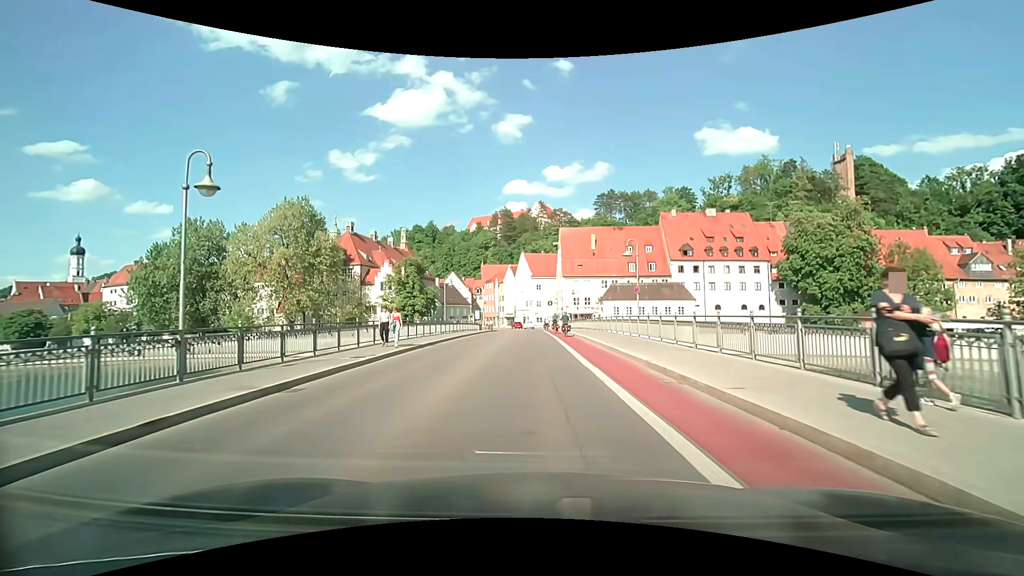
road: secondary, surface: asphalt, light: Day
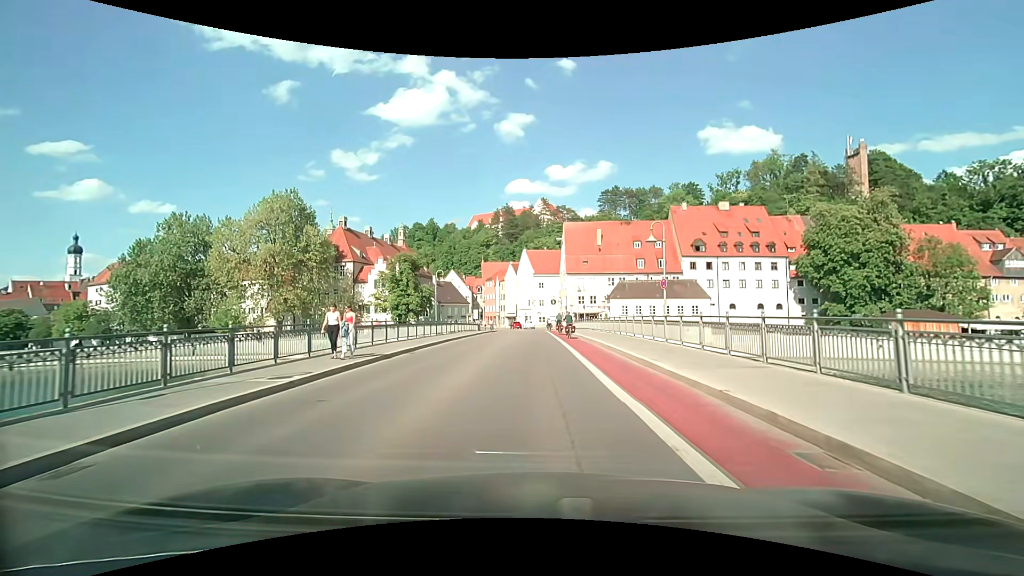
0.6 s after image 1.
(0.0, +5.1) m; -1°
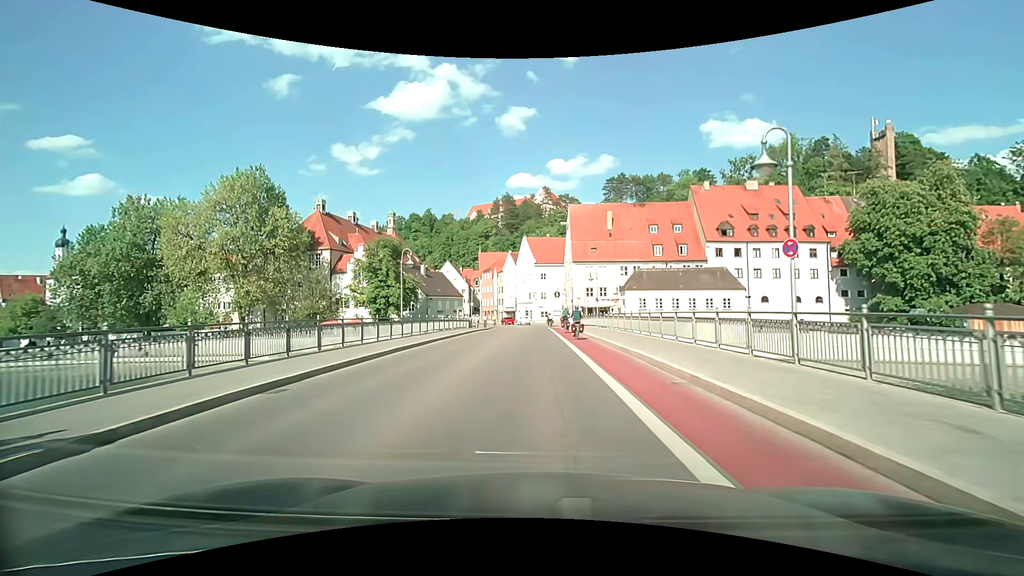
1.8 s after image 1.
(0.0, +10.5) m; 0°
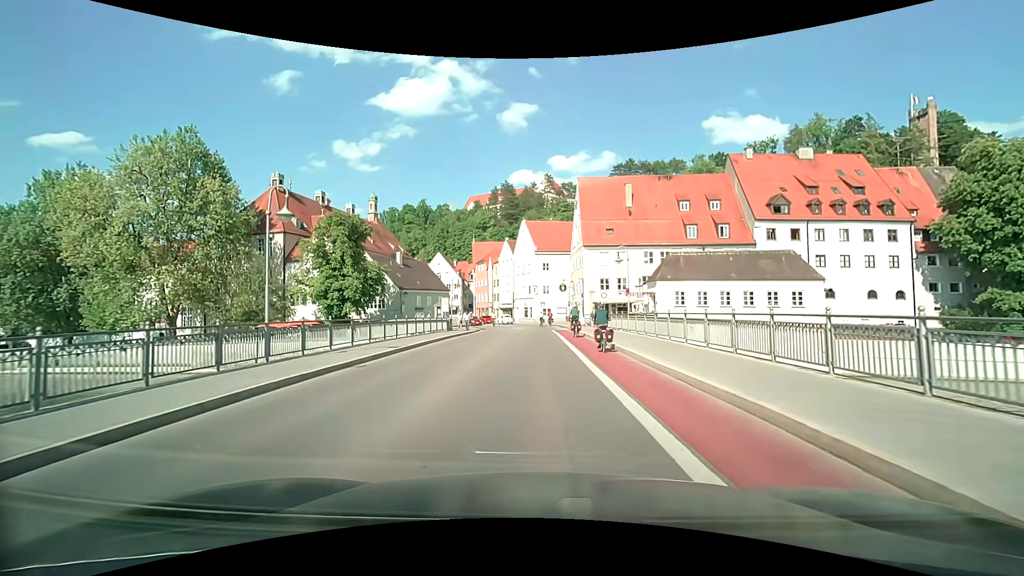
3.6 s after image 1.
(0.0, +14.6) m; 0°
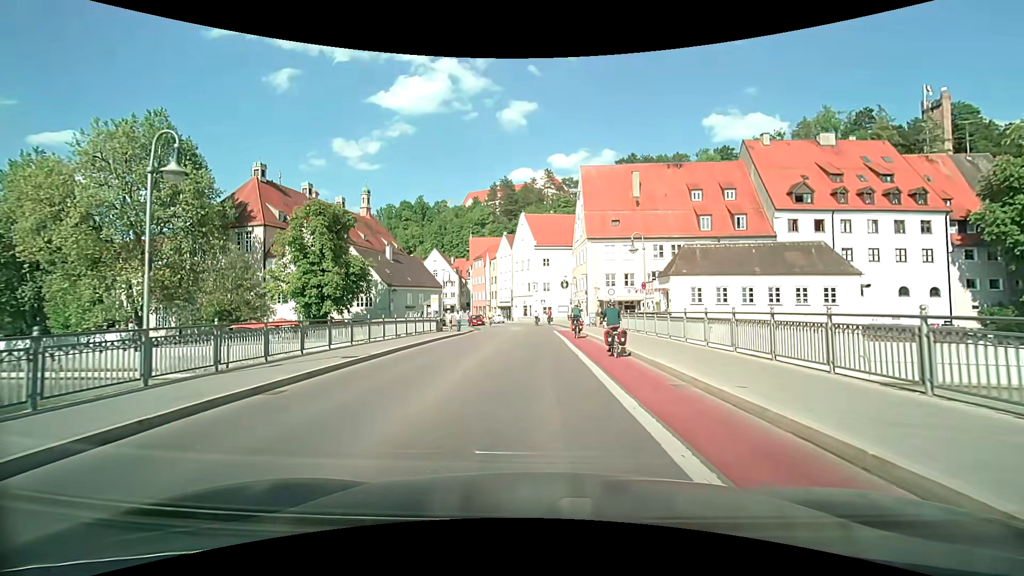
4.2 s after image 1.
(0.0, +4.5) m; 0°
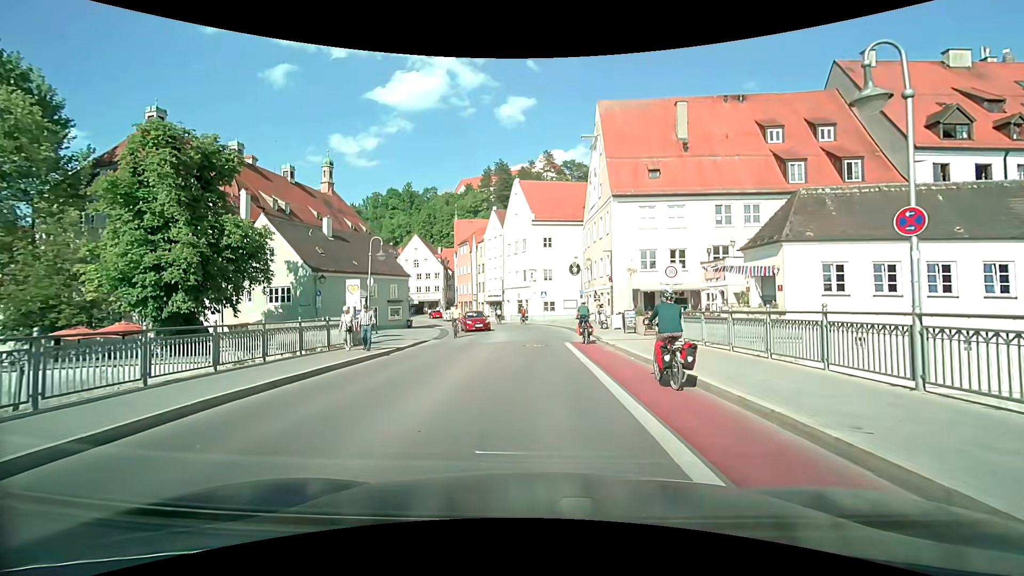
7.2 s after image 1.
(-0.1, +17.5) m; 0°
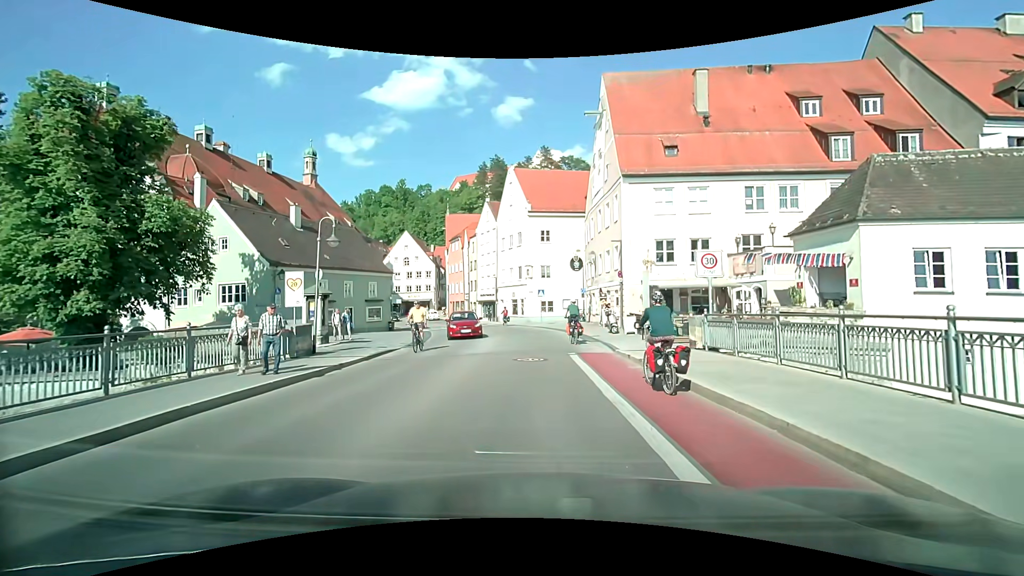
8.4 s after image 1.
(0.0, +5.2) m; 0°
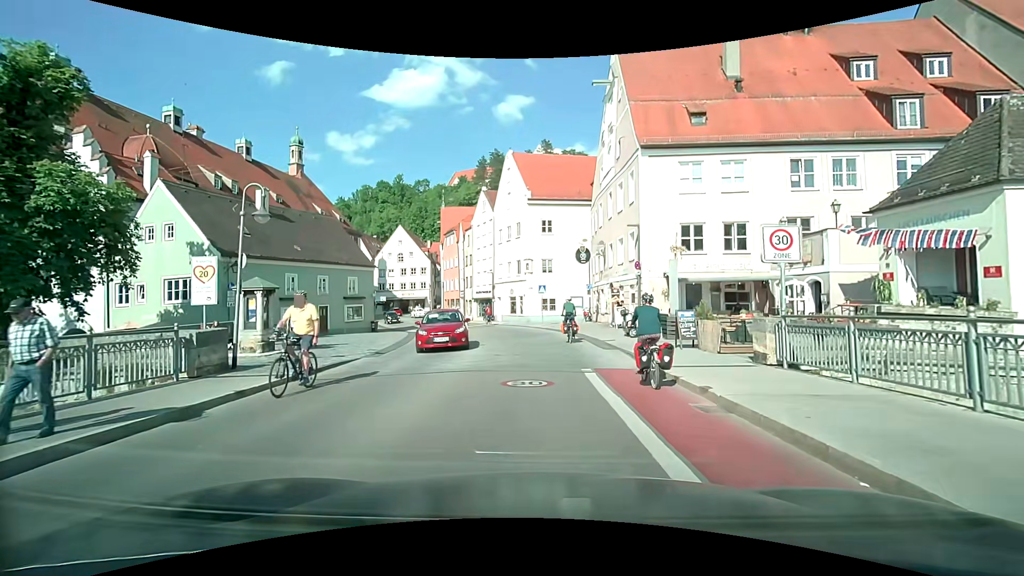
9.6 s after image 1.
(0.0, +4.8) m; 0°
